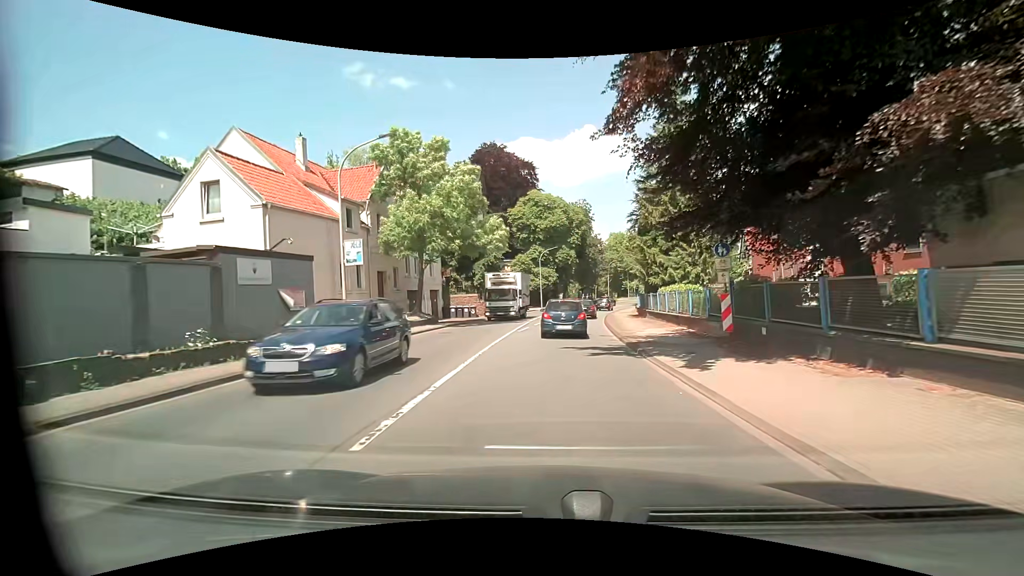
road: primary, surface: asphalt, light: Day
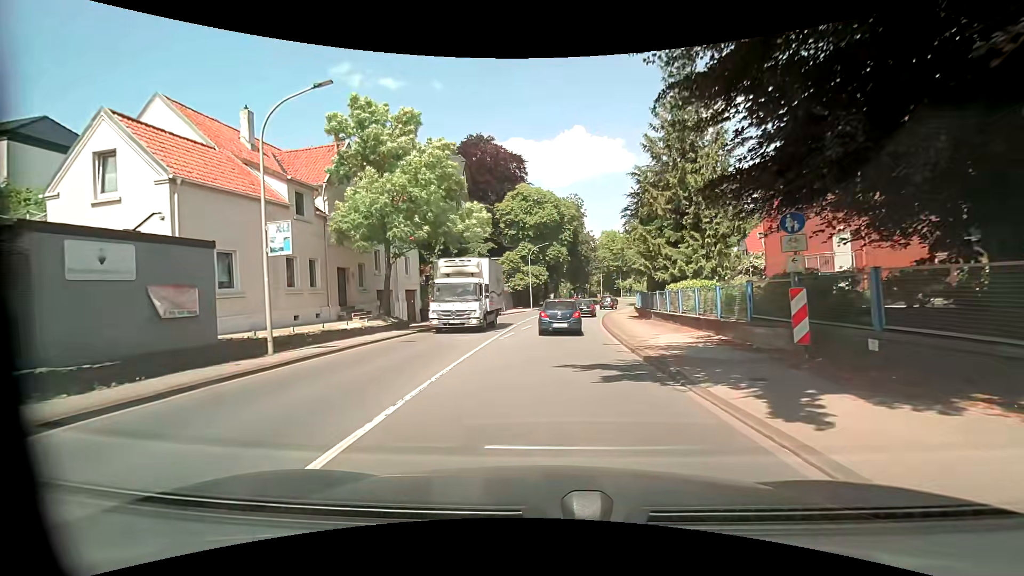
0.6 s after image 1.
(0.0, +4.4) m; +1°
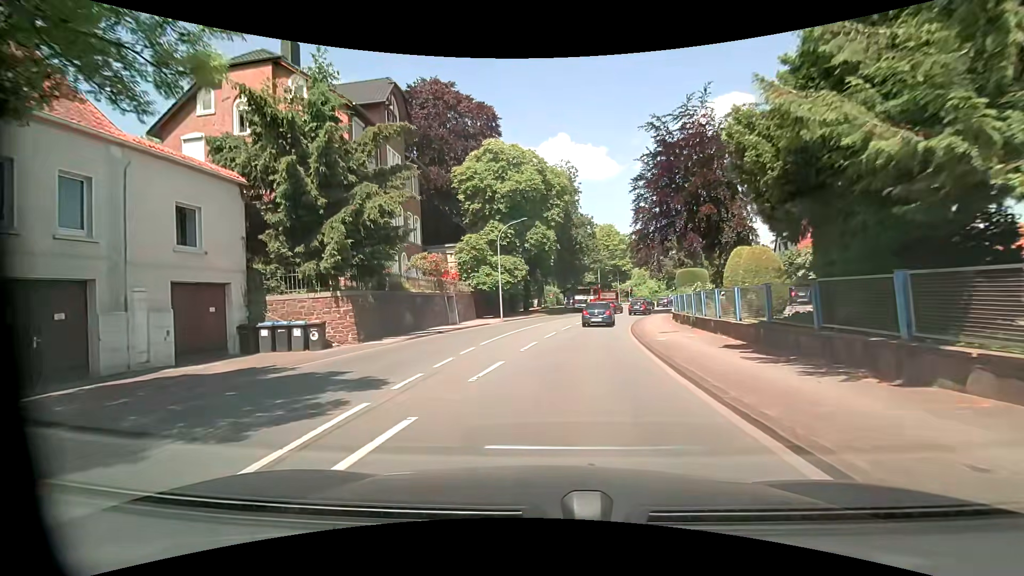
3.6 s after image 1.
(+0.5, +21.5) m; +2°
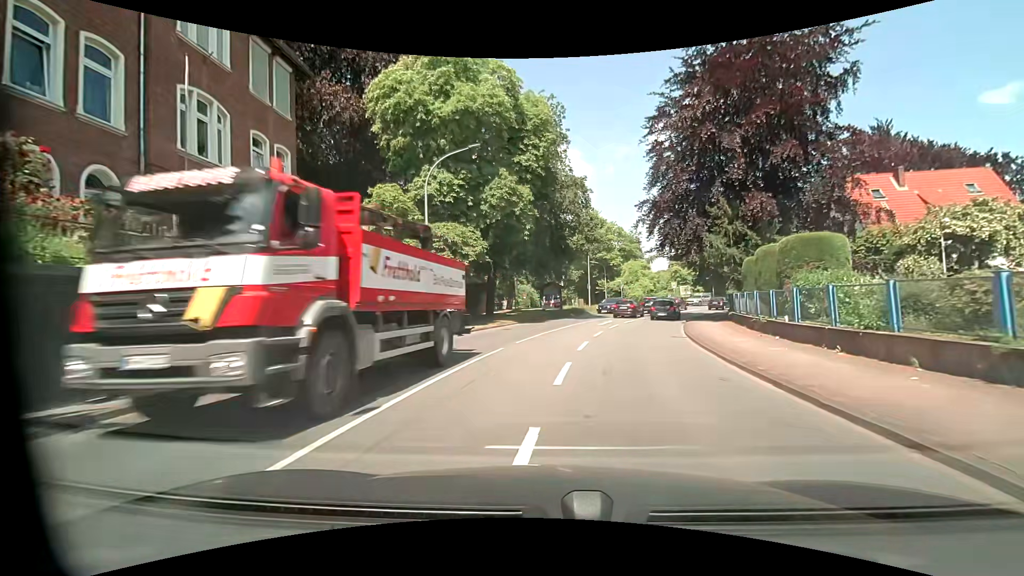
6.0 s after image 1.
(+0.1, +18.5) m; +3°
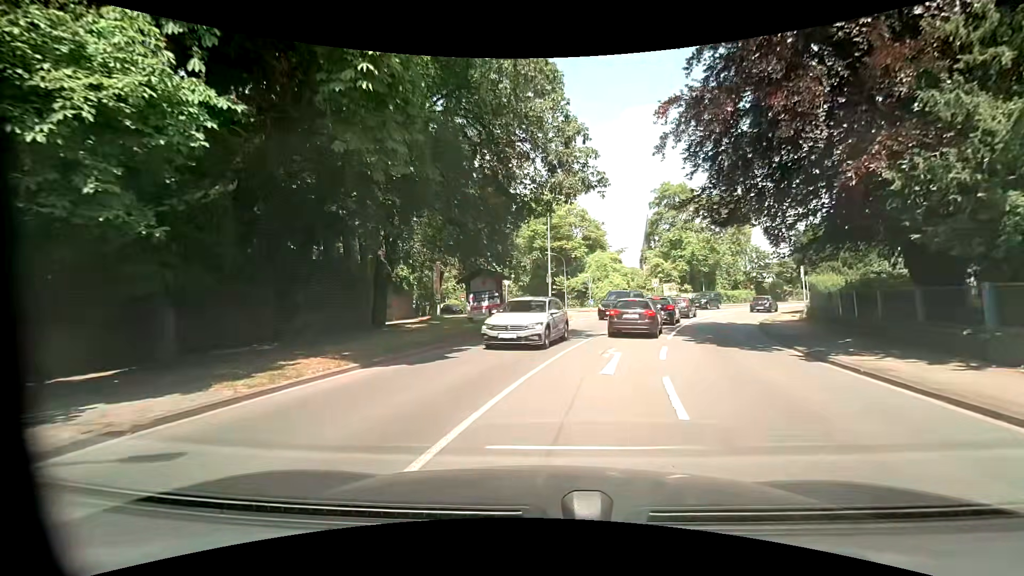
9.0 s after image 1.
(+0.9, +20.3) m; +6°
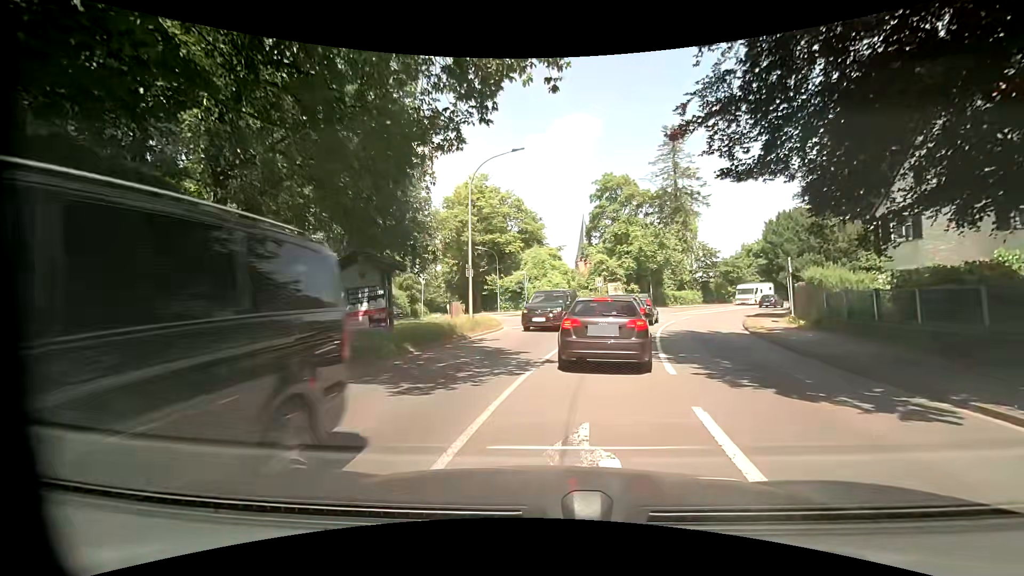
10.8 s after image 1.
(+0.4, +8.6) m; +7°
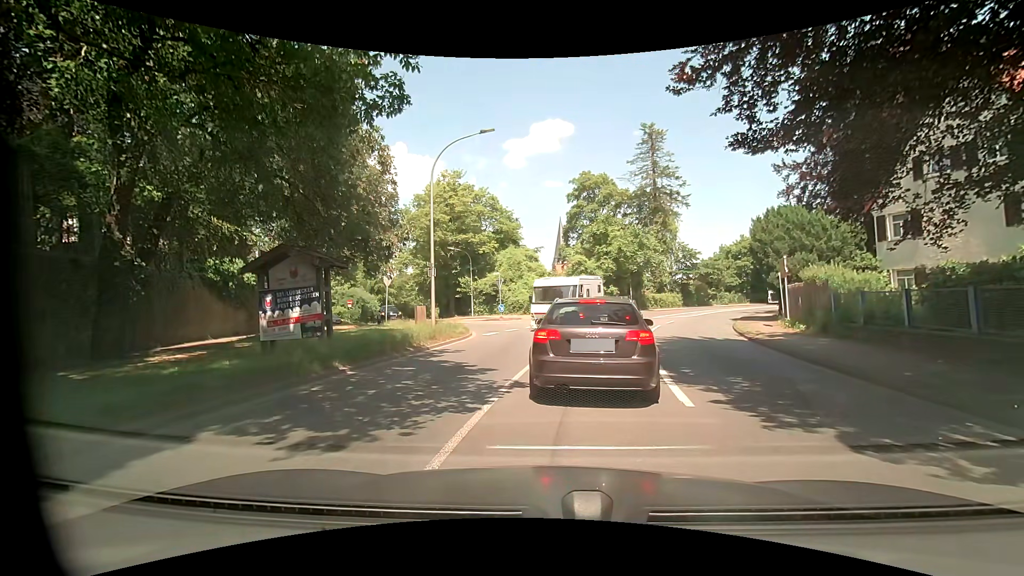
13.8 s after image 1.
(+0.1, +2.5) m; +4°
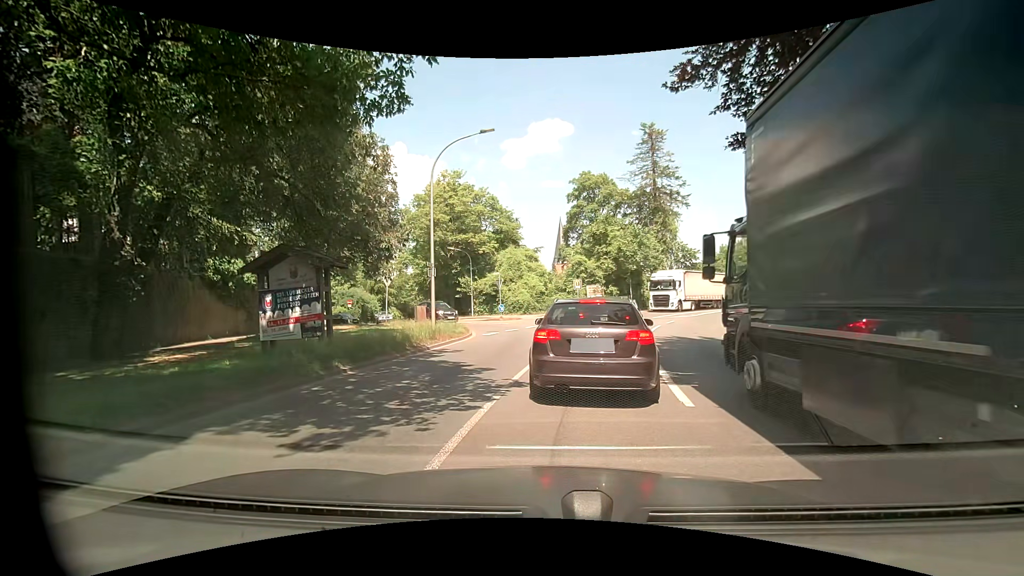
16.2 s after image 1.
(0.0, 0.0) m; 0°
